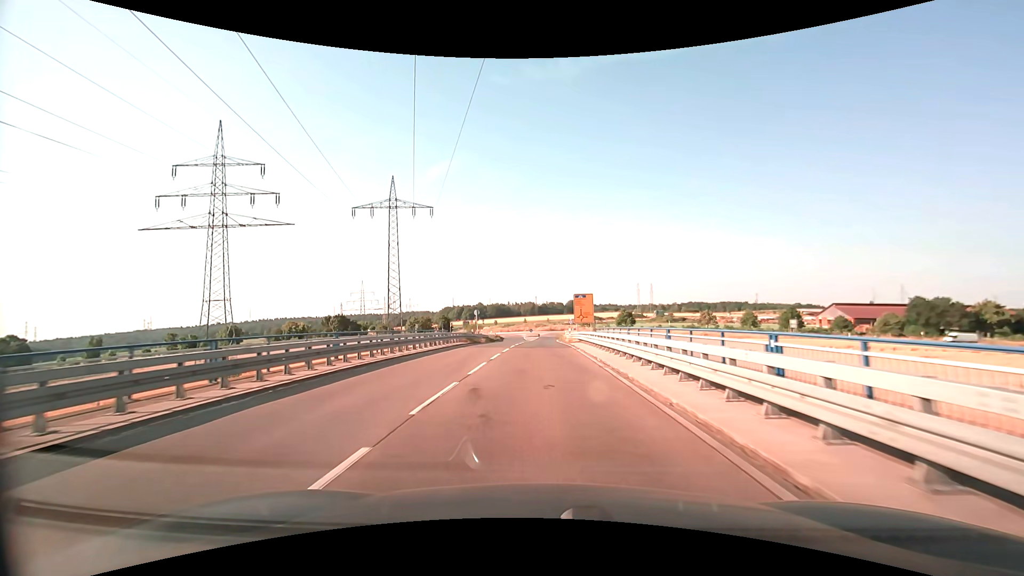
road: secondary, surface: asphalt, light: Day
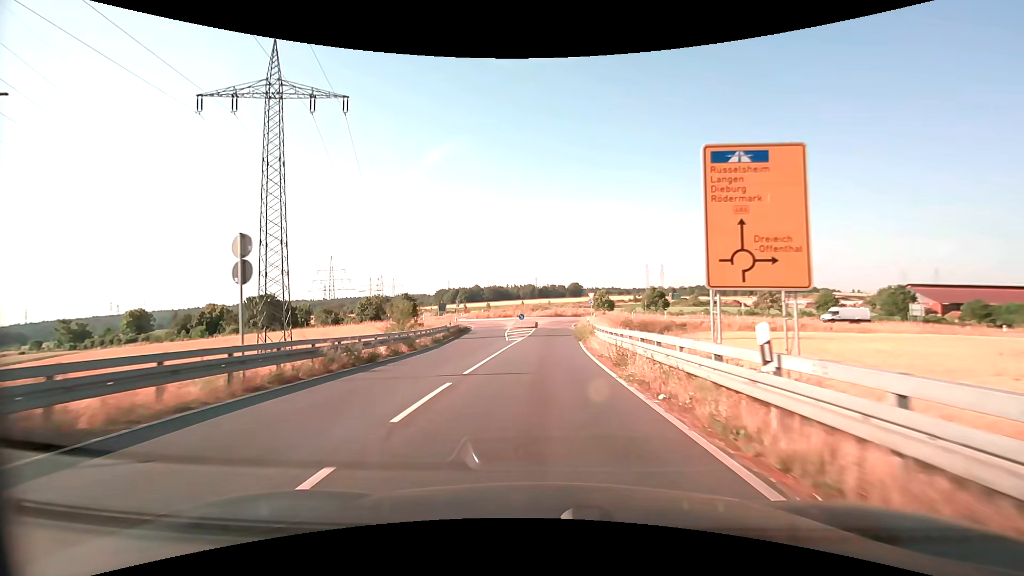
(0.0, +41.8) m; 0°
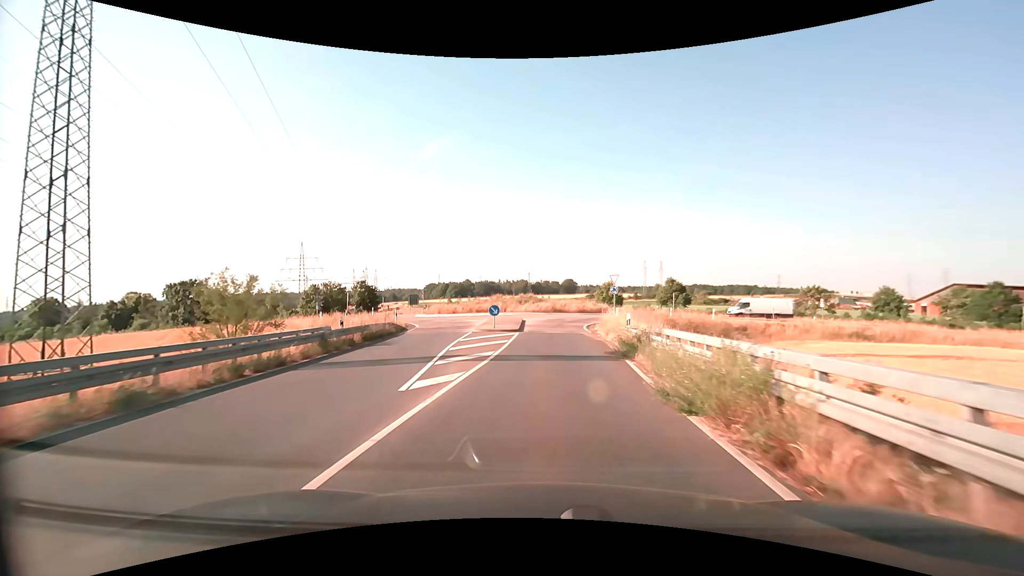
(+0.1, +22.4) m; +1°
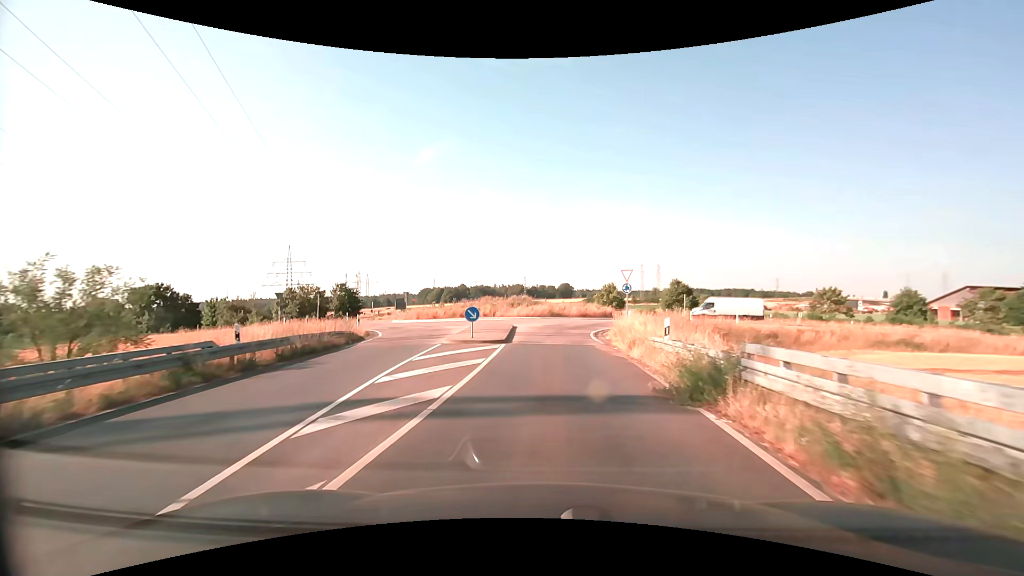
(0.0, +6.9) m; +1°
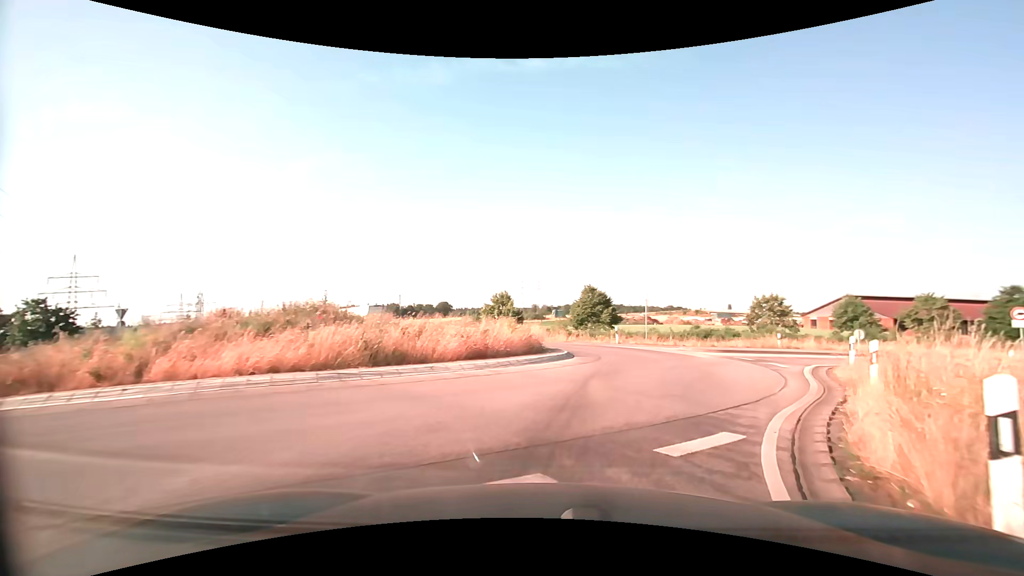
(+1.2, +27.5) m; +13°
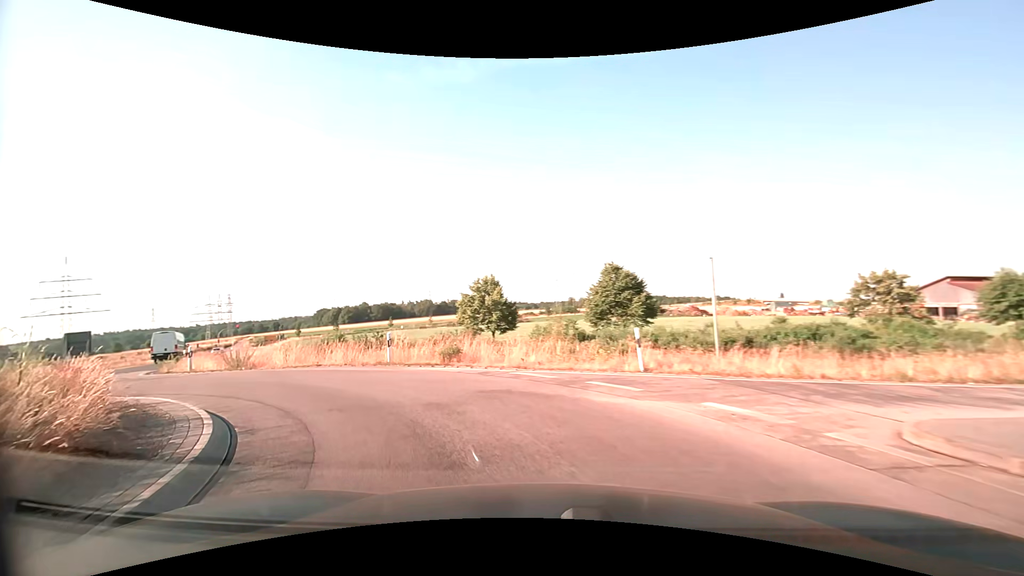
(+3.5, +19.6) m; -4°
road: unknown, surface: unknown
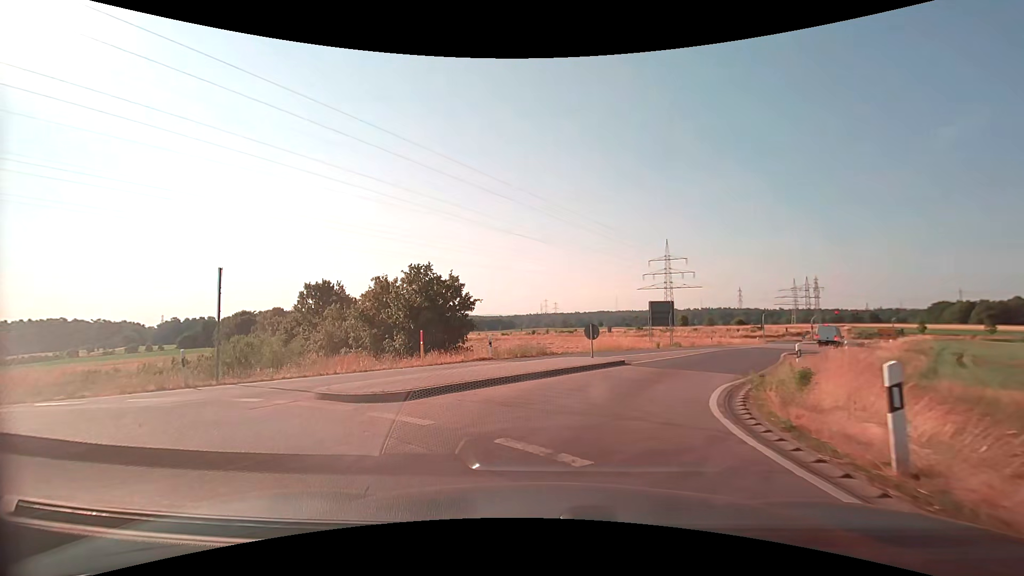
(-10.7, +15.9) m; -61°
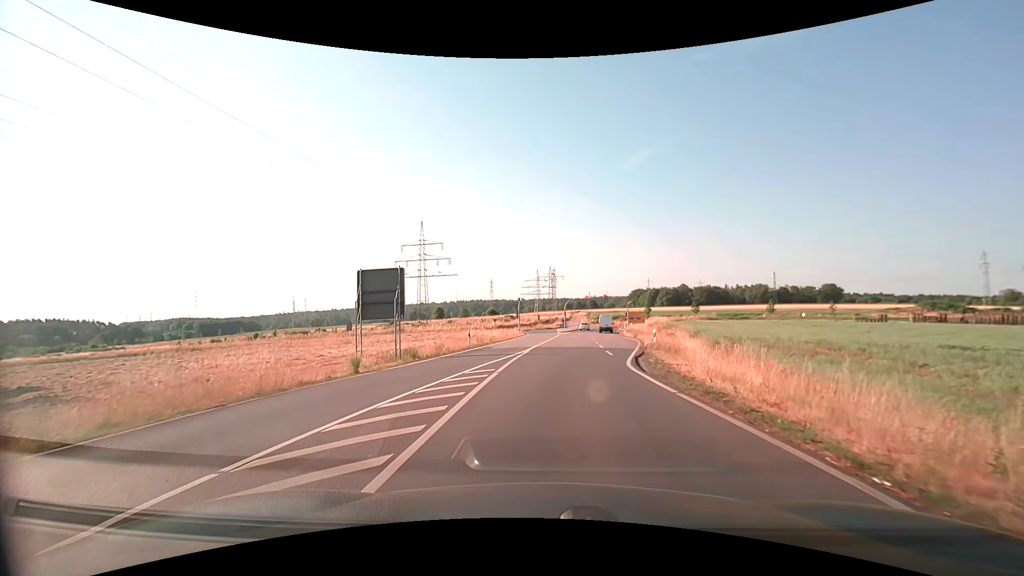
(+6.1, +22.7) m; +27°
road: secondary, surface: asphalt
(0, +10) (+1, +20) (+1, +30) (+2, +40) (+3, +50) (+4, +60) (+5, +70) (+6, +80) (+7, +90) (+8, +100) m
